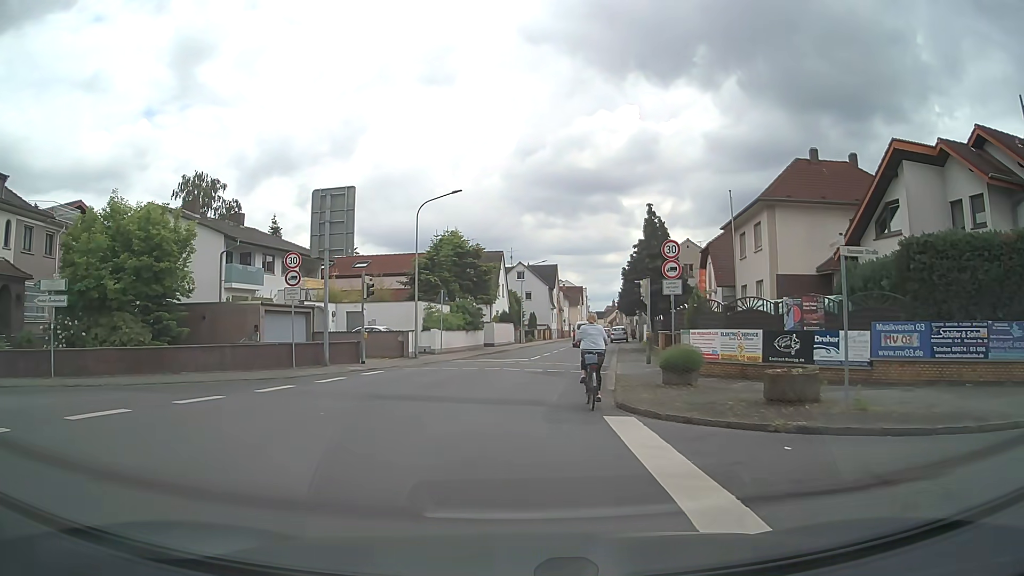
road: tertiary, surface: asphalt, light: Day
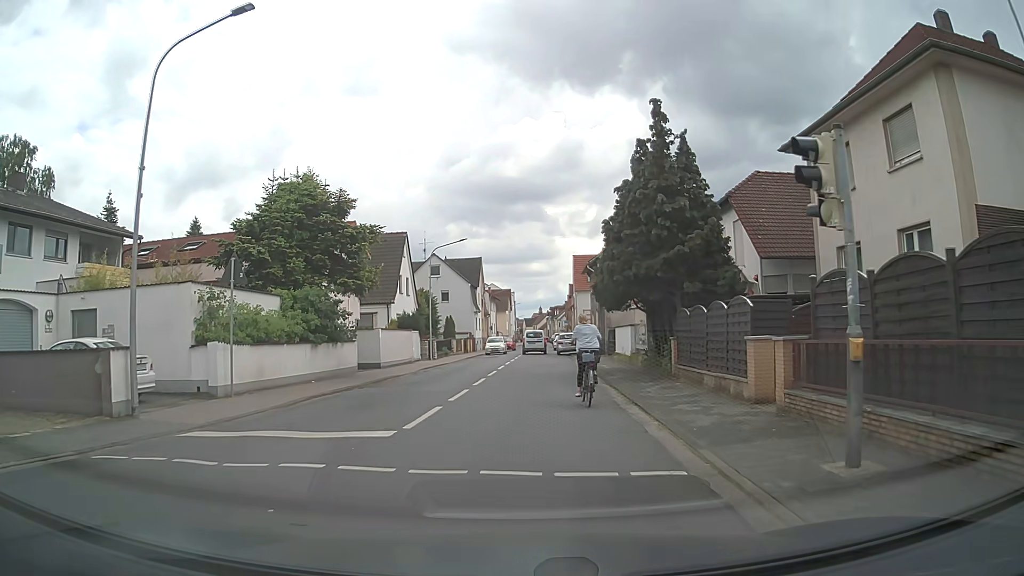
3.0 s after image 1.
(+0.7, +19.3) m; +6°
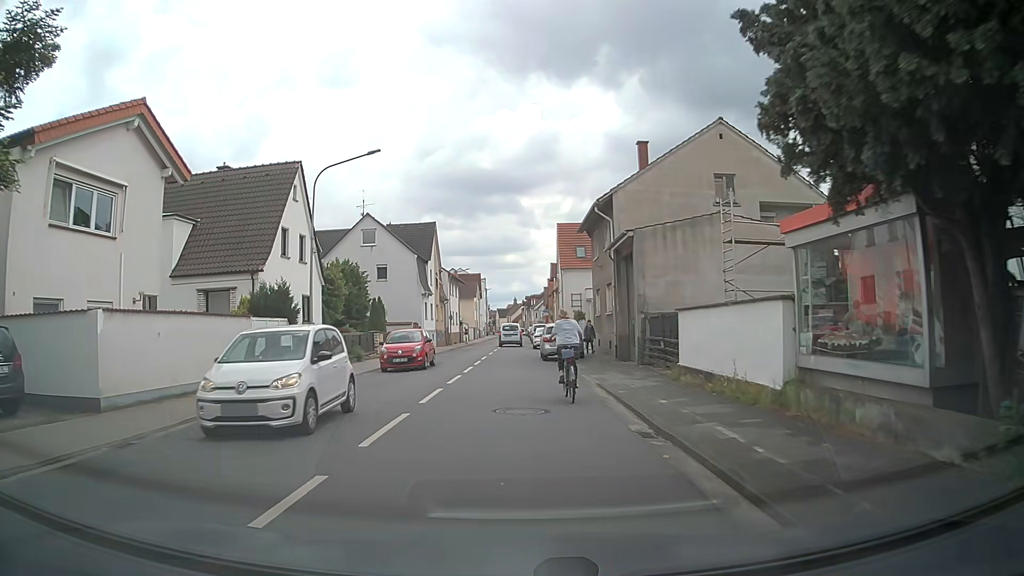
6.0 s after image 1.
(+0.5, +19.9) m; +2°
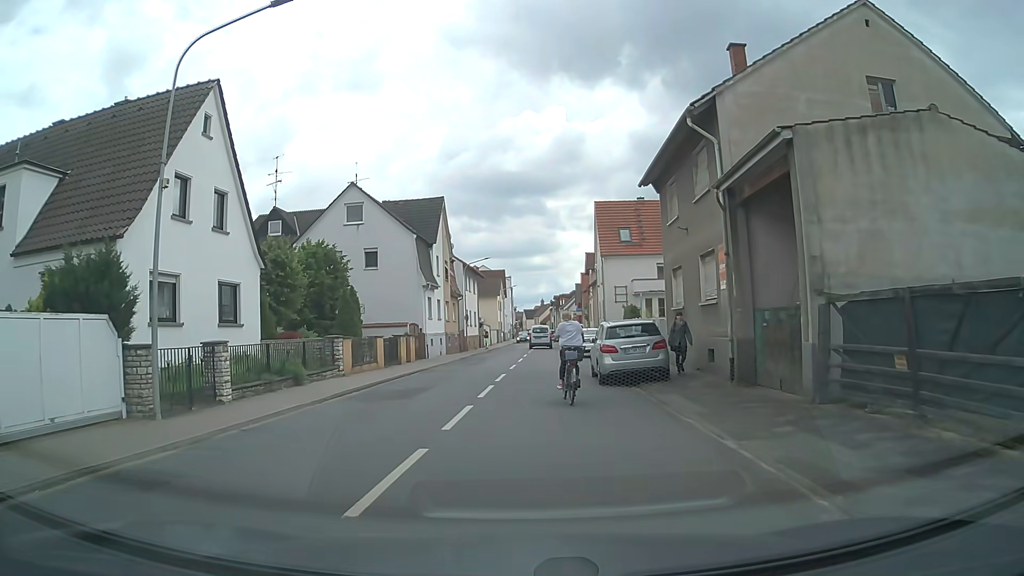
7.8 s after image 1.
(-0.3, +12.0) m; -3°
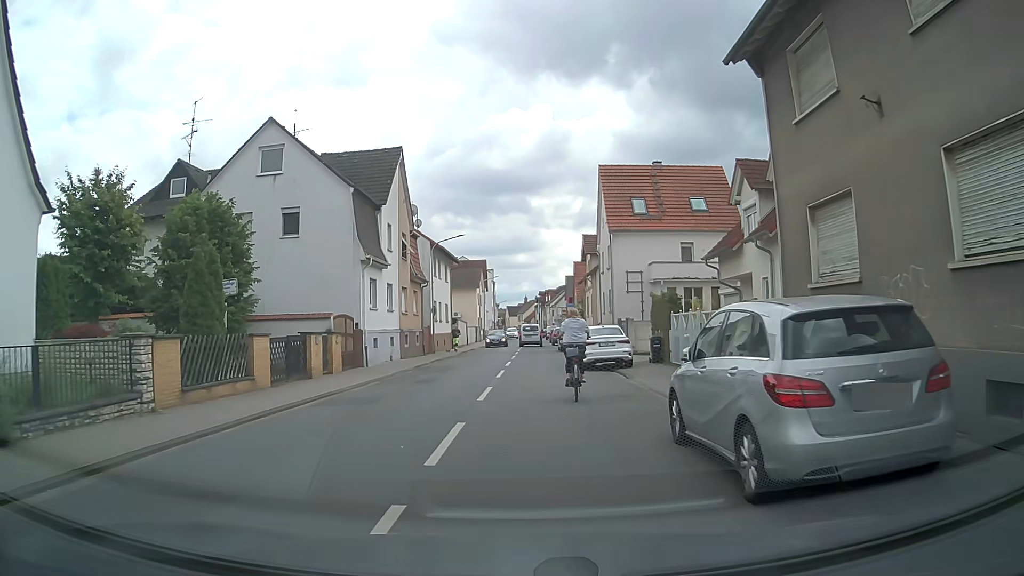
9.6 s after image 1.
(+0.2, +11.9) m; +2°
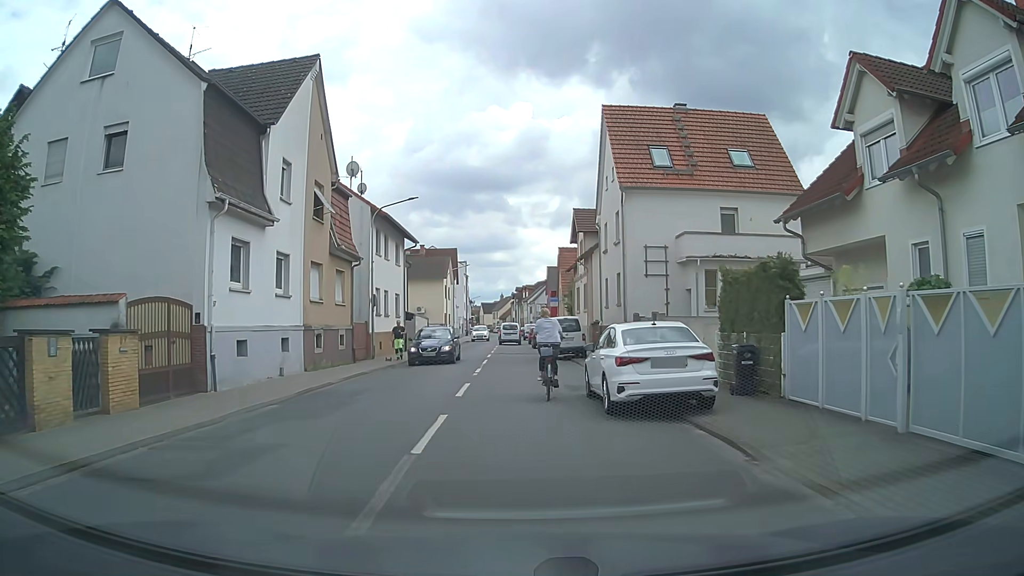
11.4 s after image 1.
(+0.1, +11.8) m; +2°
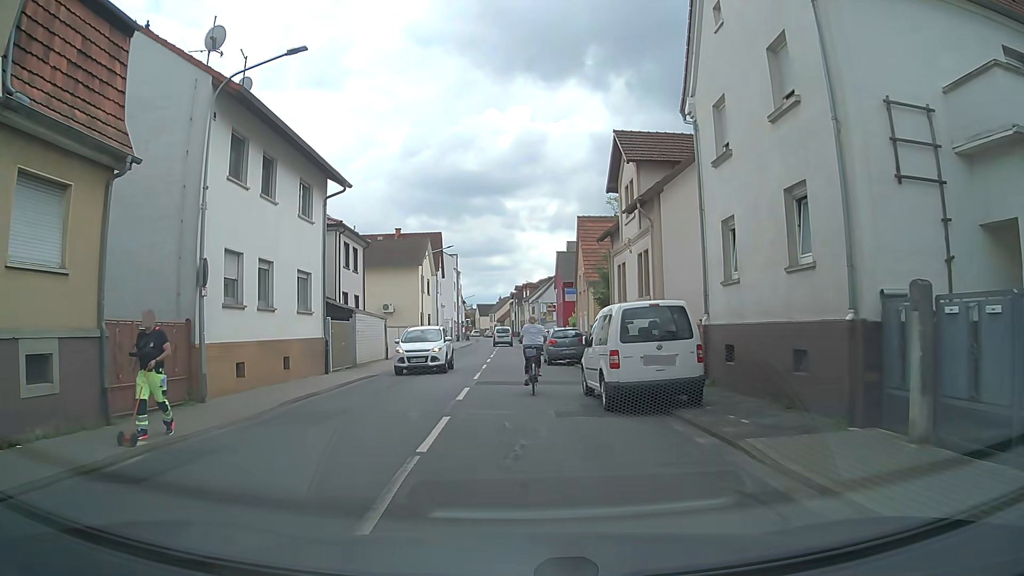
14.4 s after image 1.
(-0.2, +18.1) m; +1°
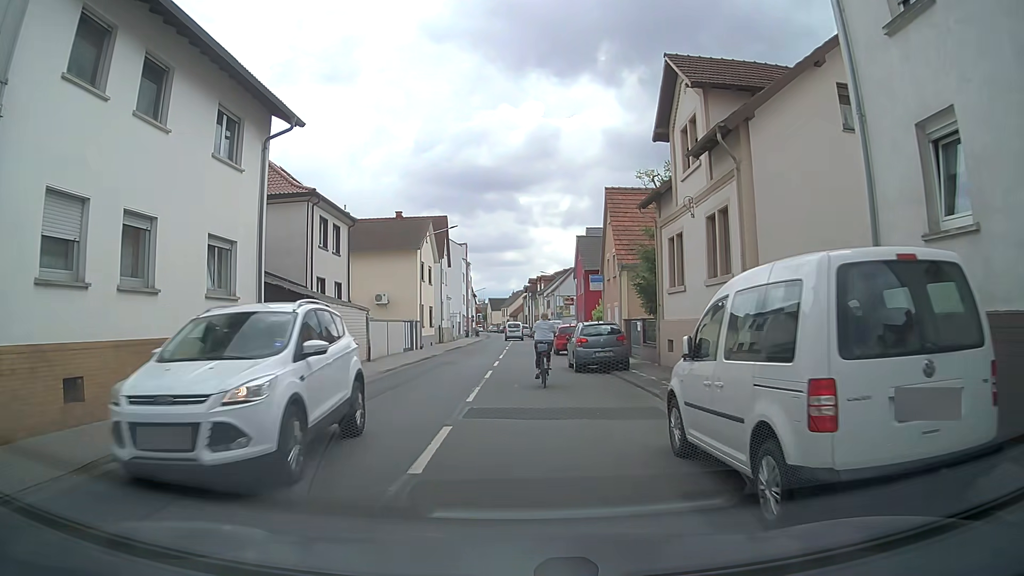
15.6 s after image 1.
(-0.1, +7.4) m; -2°
(0, +10) (0, +20) (0, +30) (0, +40) (0, +50) (0, +60) (0, +70) (0, +80) (0, +90) (0, +100) m
